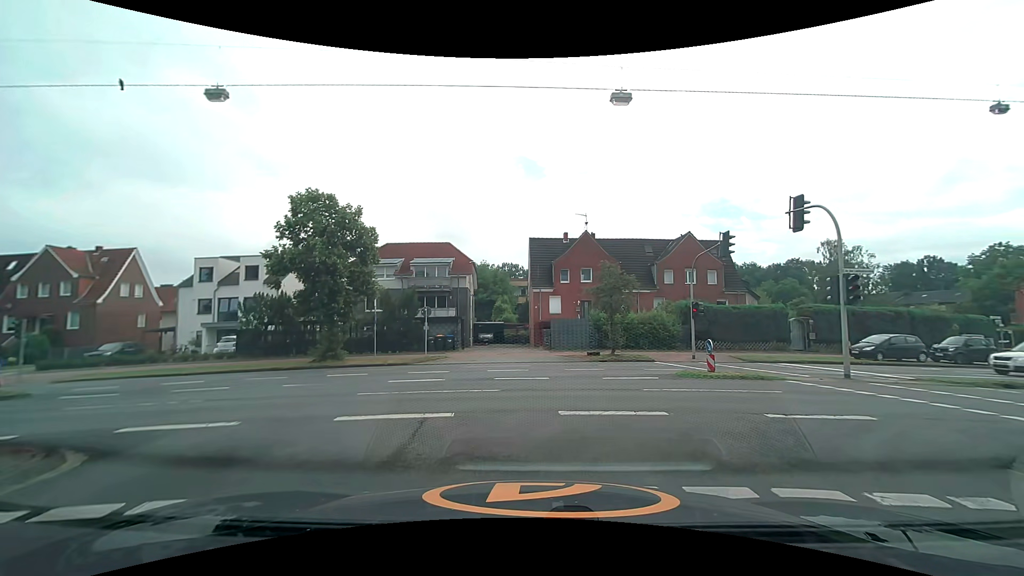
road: unclassified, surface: asphalt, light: Day
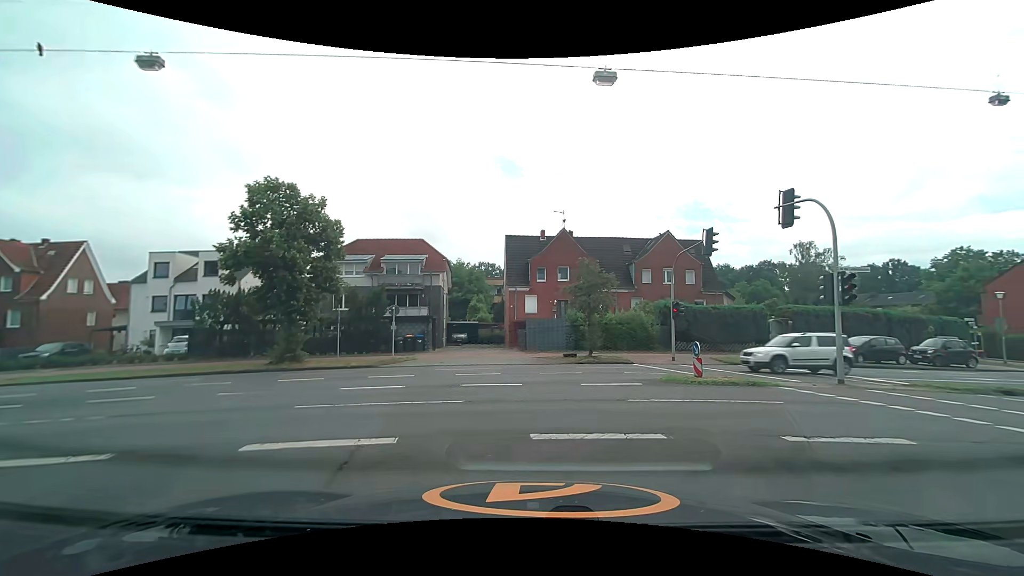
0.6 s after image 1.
(0.0, +1.5) m; +2°
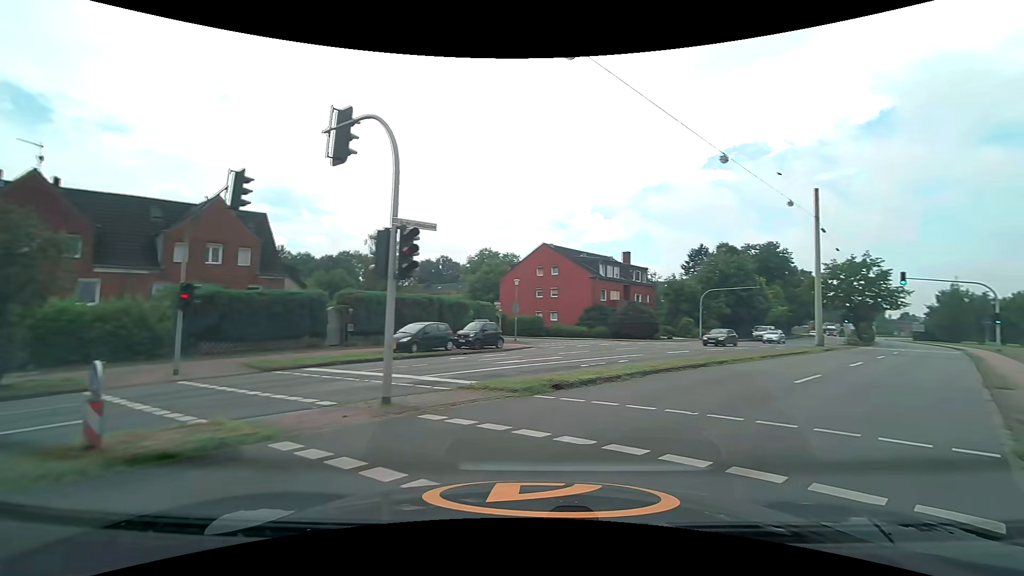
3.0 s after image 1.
(+2.8, +7.4) m; +44°
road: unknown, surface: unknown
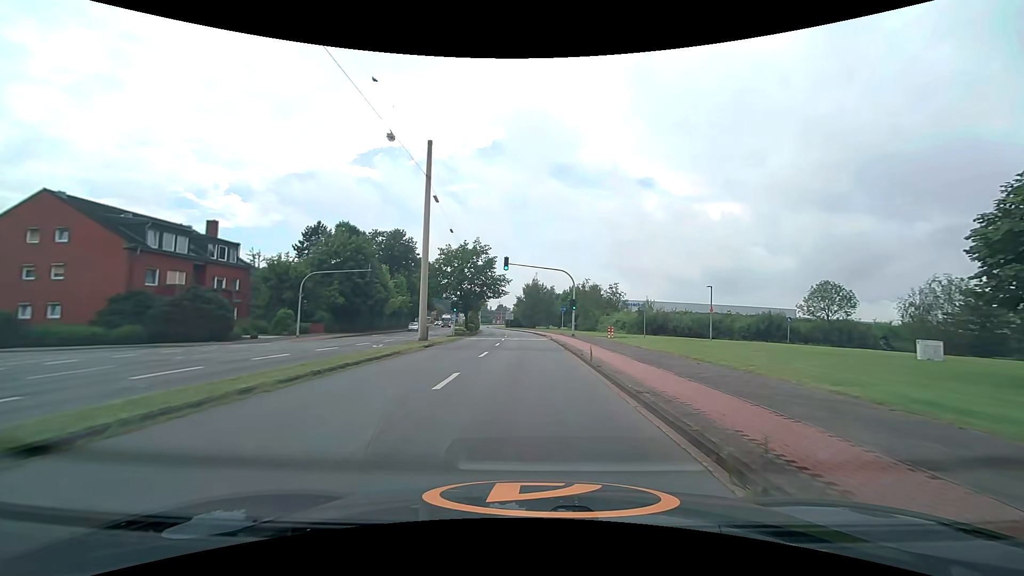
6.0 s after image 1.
(+6.7, +12.2) m; +41°
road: secondary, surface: asphalt
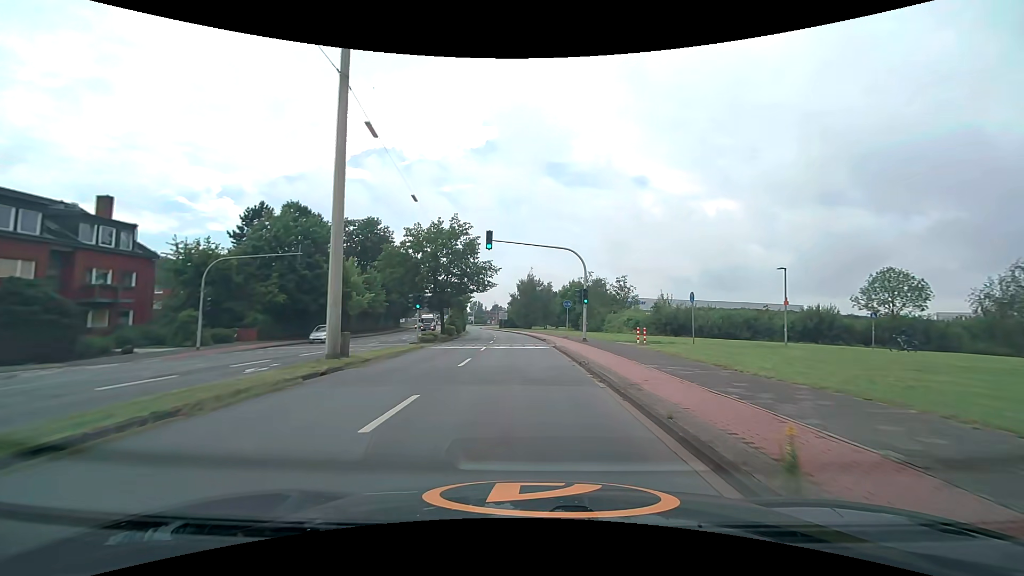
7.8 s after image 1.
(+0.1, +12.8) m; +1°
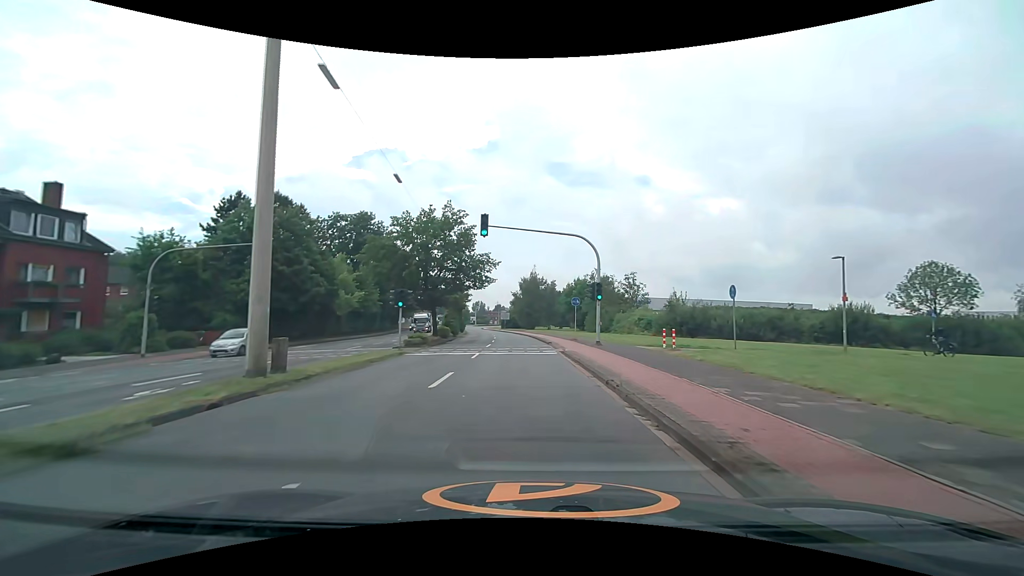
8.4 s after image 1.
(0.0, +4.9) m; 0°
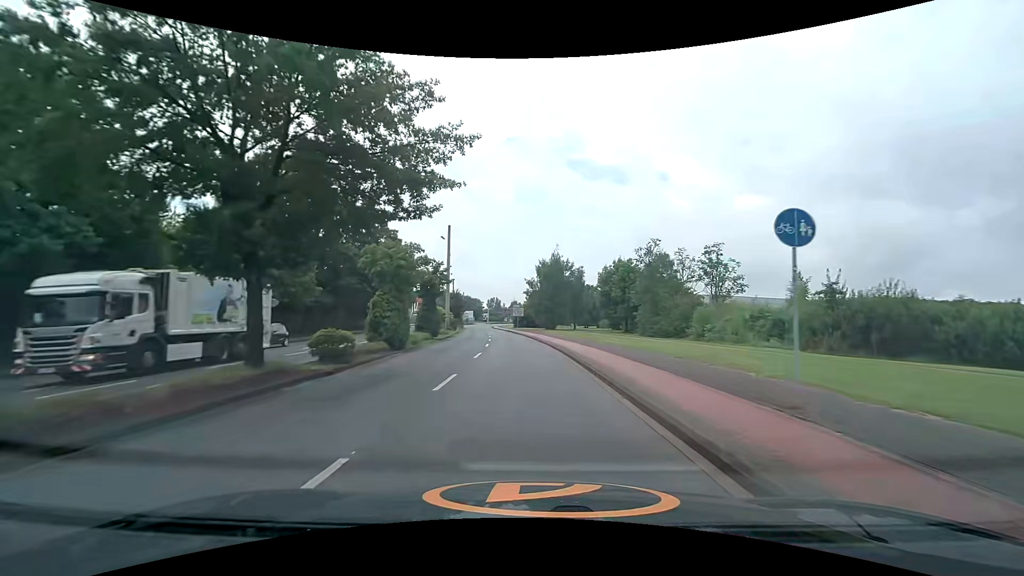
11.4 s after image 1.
(-0.4, +27.0) m; -2°
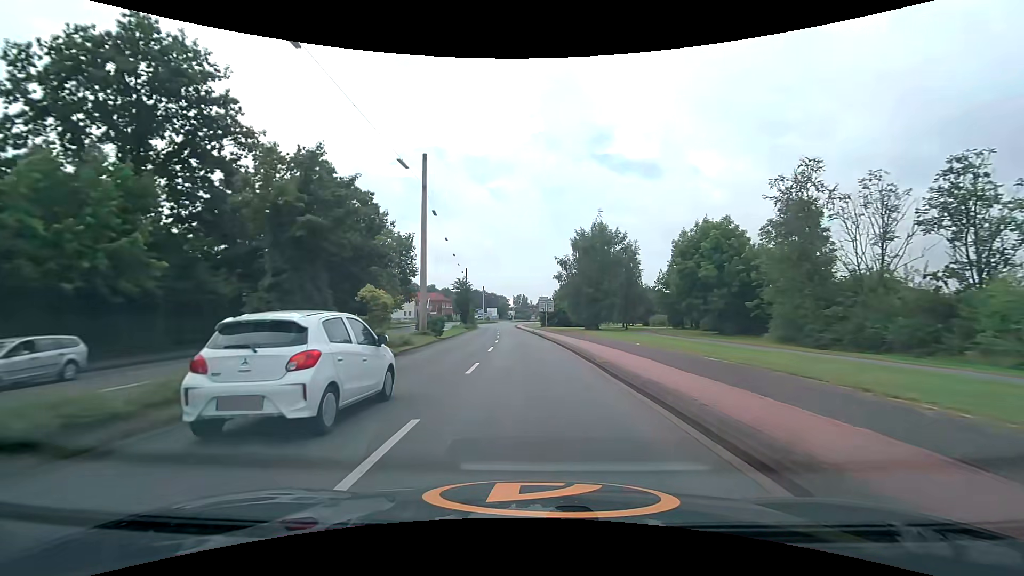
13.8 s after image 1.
(-0.4, +24.0) m; -3°
(0, +10) (0, +20) (-1, +30) (-1, +40) (-2, +50) (-2, +60) (-3, +70) (-4, +80) (-4, +90) (-5, +100) m
